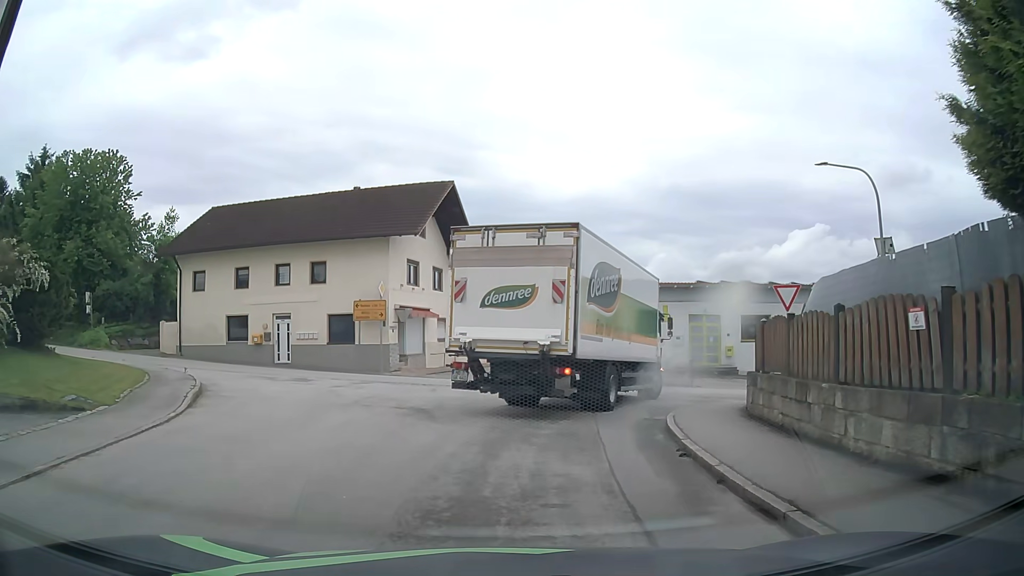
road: tertiary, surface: asphalt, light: Day
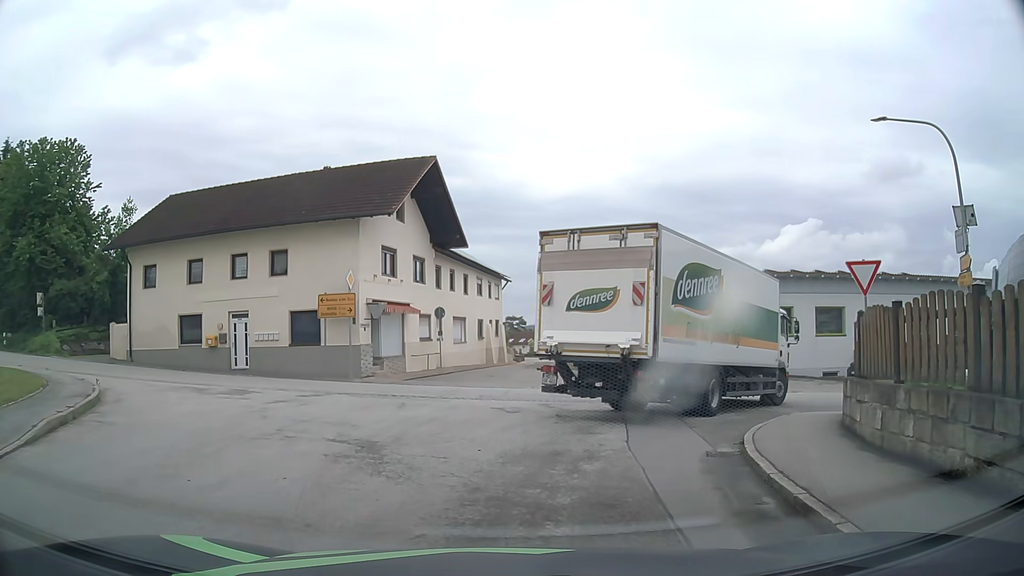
(0.0, +4.7) m; 0°
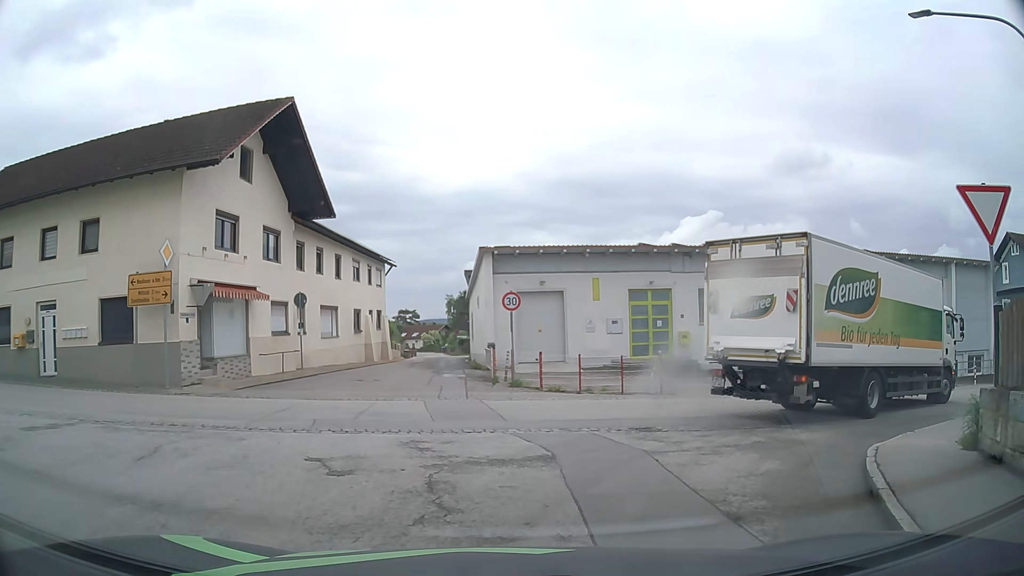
(+0.5, +7.1) m; +8°
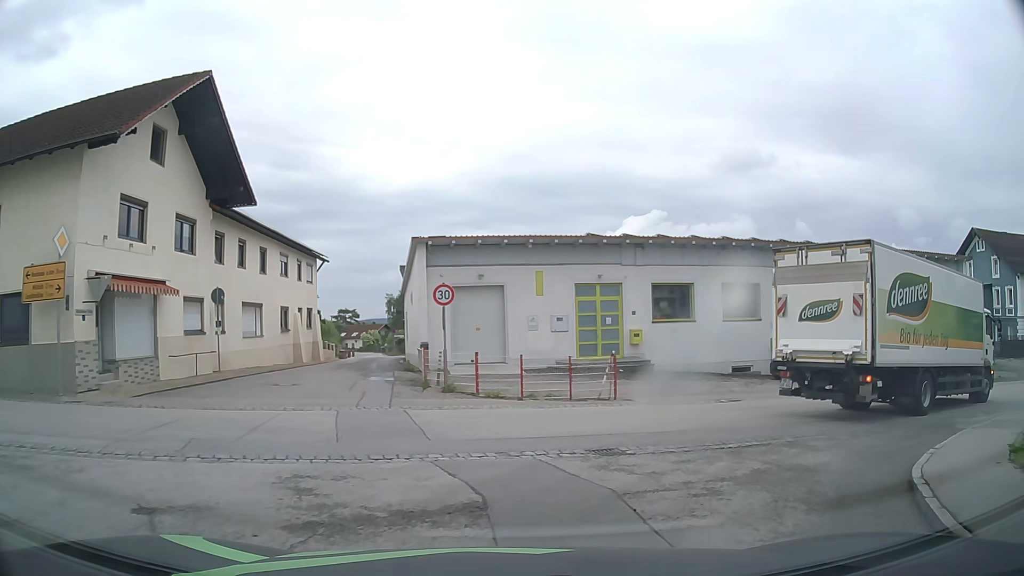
(+0.1, +2.6) m; +6°
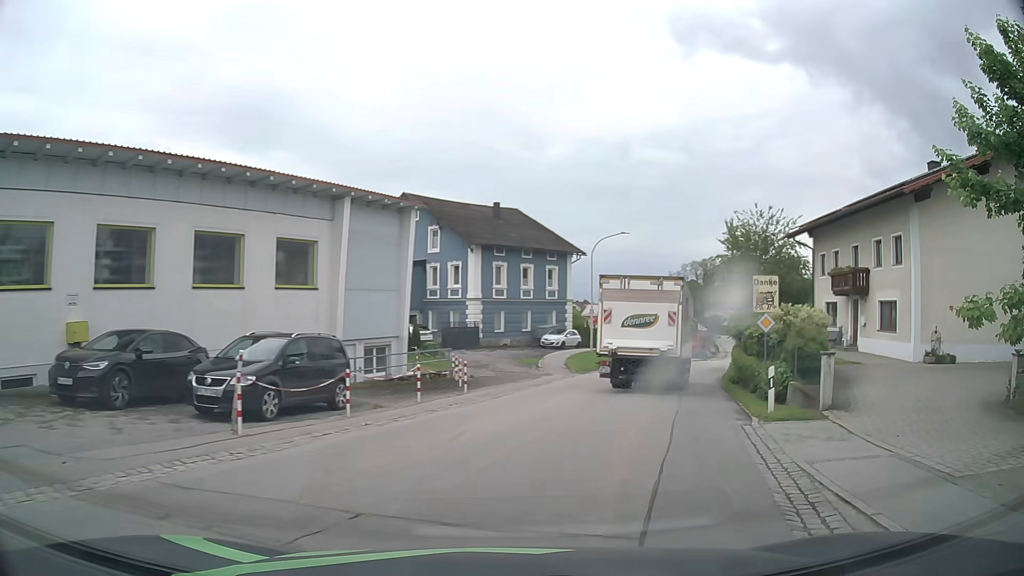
(+6.1, +13.5) m; +52°
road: secondary
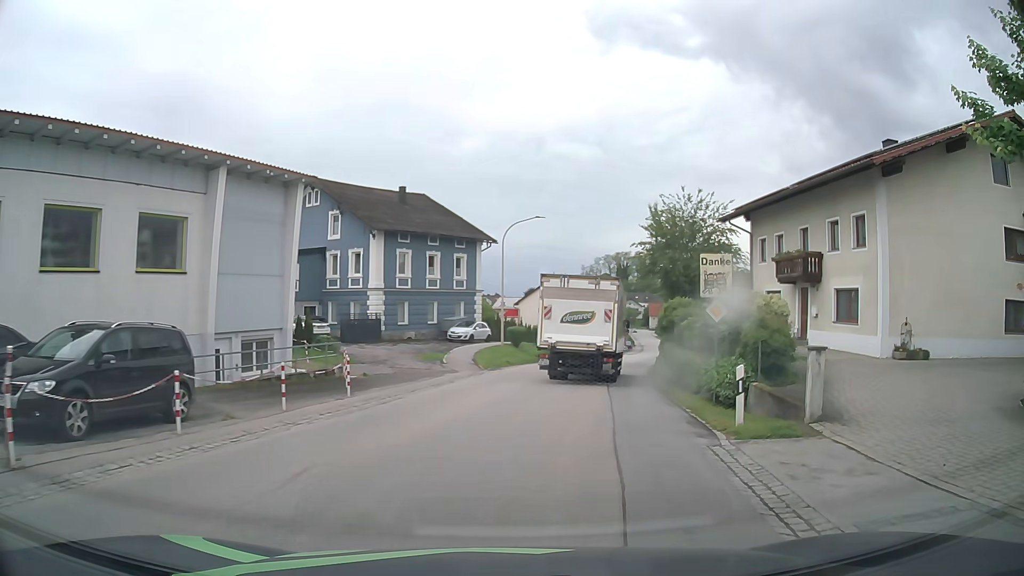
(+0.3, +3.6) m; +8°
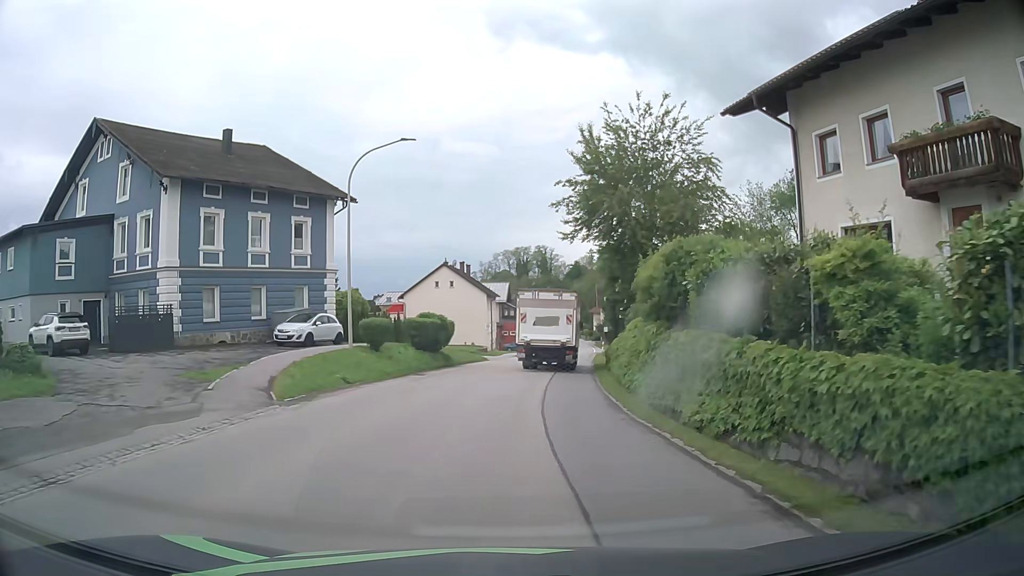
(+1.7, +16.3) m; +9°
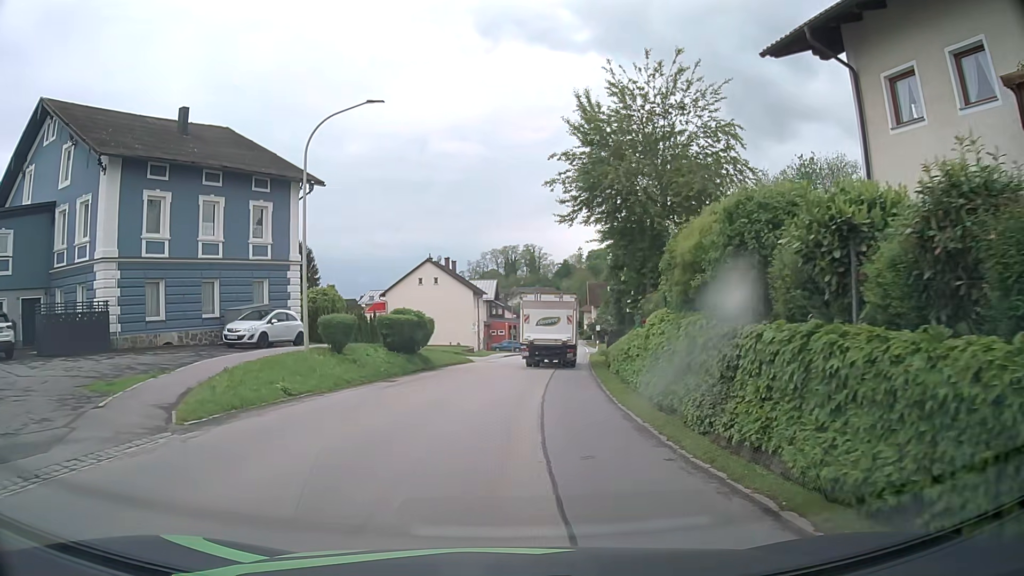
(0.0, +4.3) m; +1°
(0, +10) (+1, +20) (+2, +30) (+3, +40) (+4, +50) (+5, +60) (+6, +70) (+7, +80) (+8, +90) (+9, +100) m
